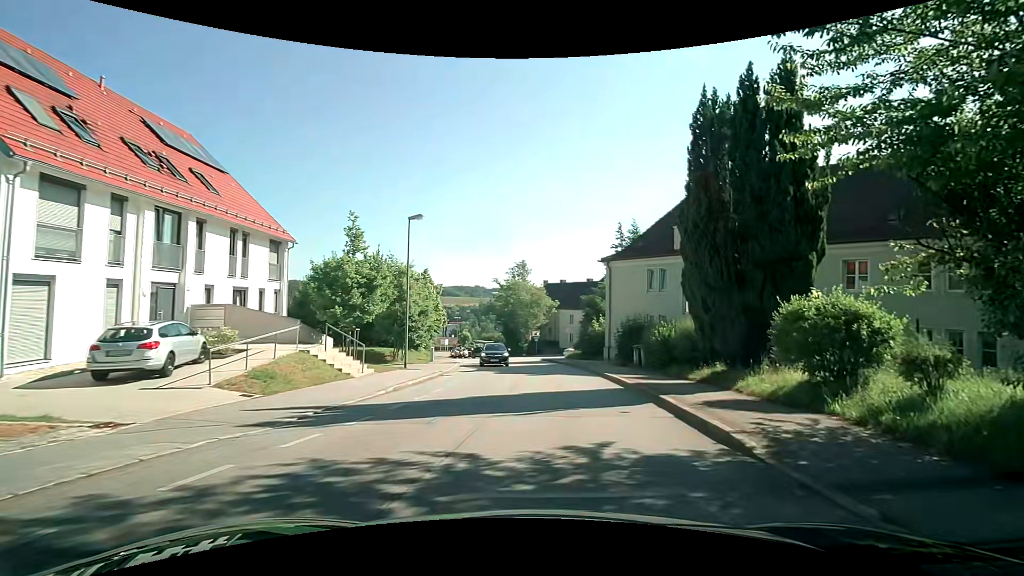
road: tertiary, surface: asphalt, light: Day
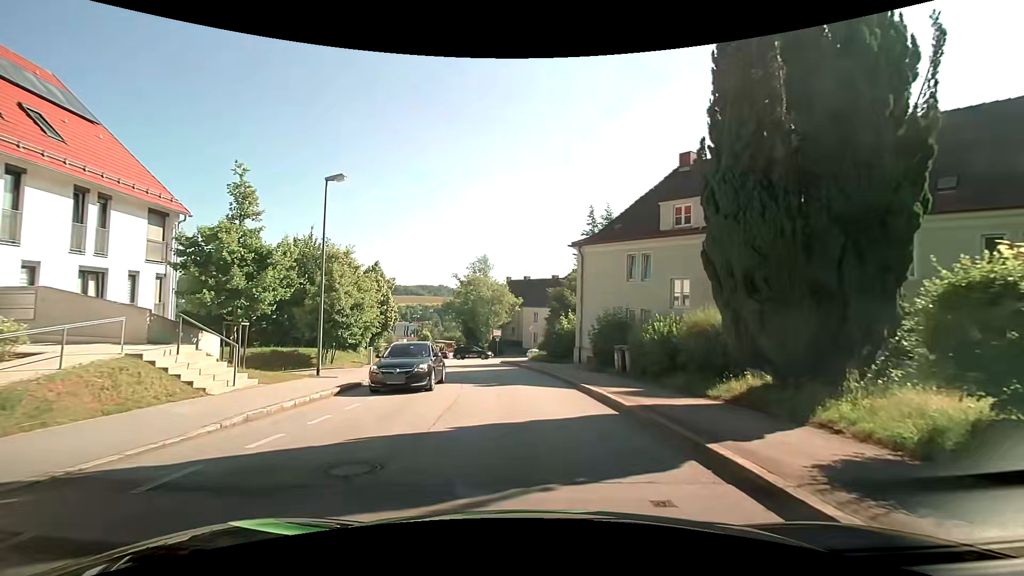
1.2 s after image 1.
(+0.2, +5.8) m; +3°
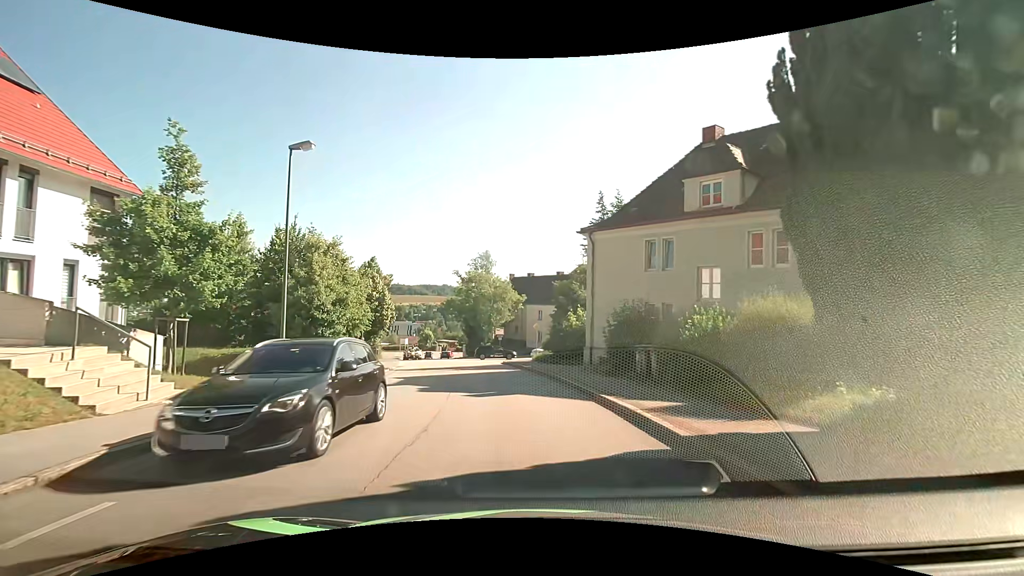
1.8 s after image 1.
(0.0, +3.3) m; 0°
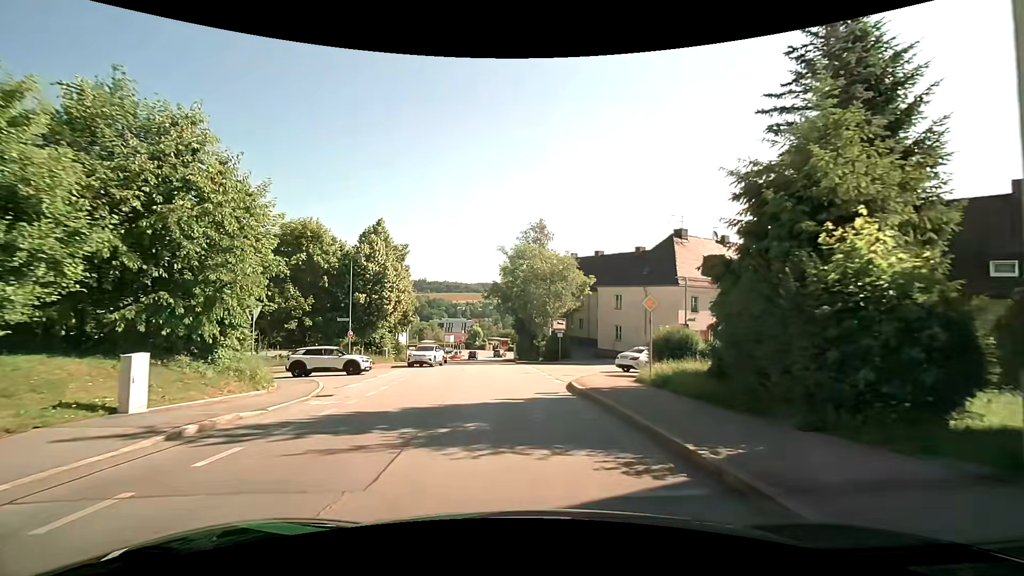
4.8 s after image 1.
(-1.3, +20.1) m; -7°
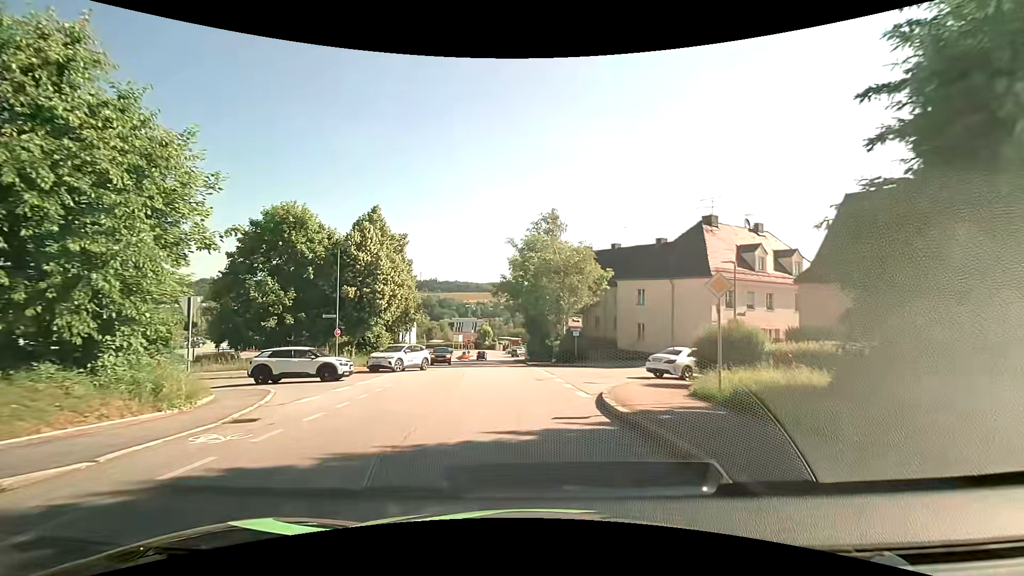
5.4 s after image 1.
(0.0, +4.6) m; -1°
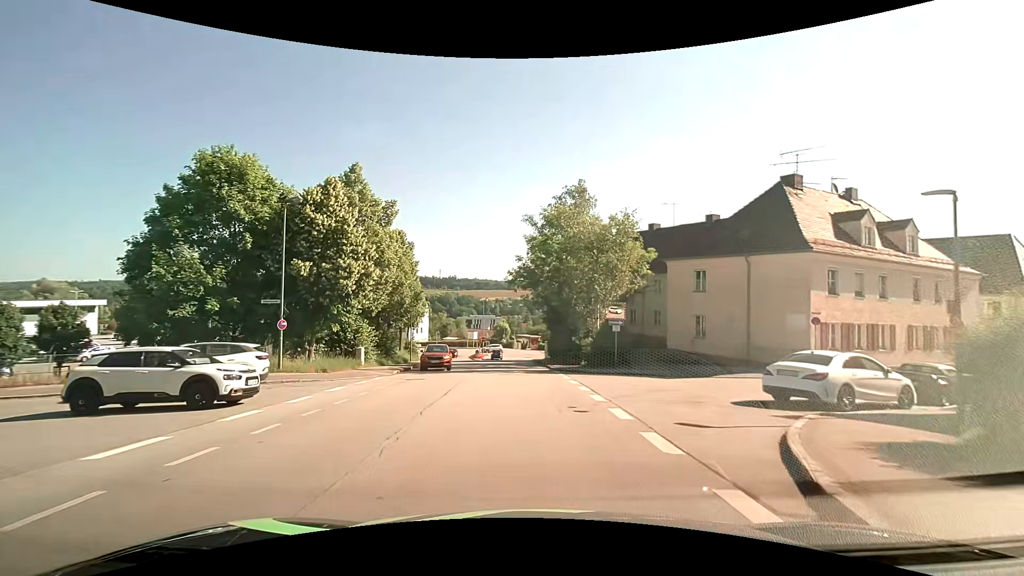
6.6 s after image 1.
(-0.2, +9.5) m; -2°
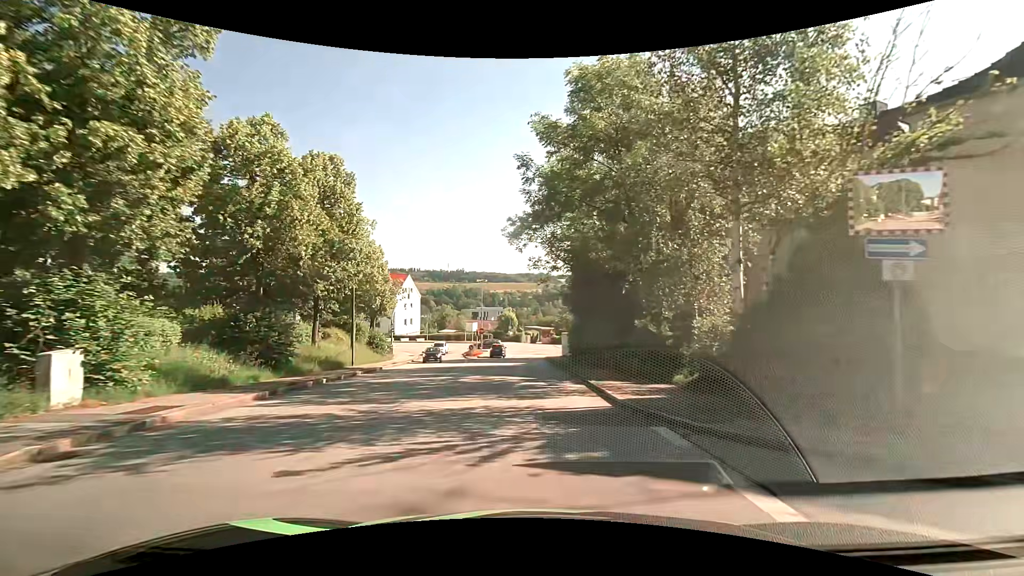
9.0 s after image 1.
(-0.4, +20.5) m; -1°
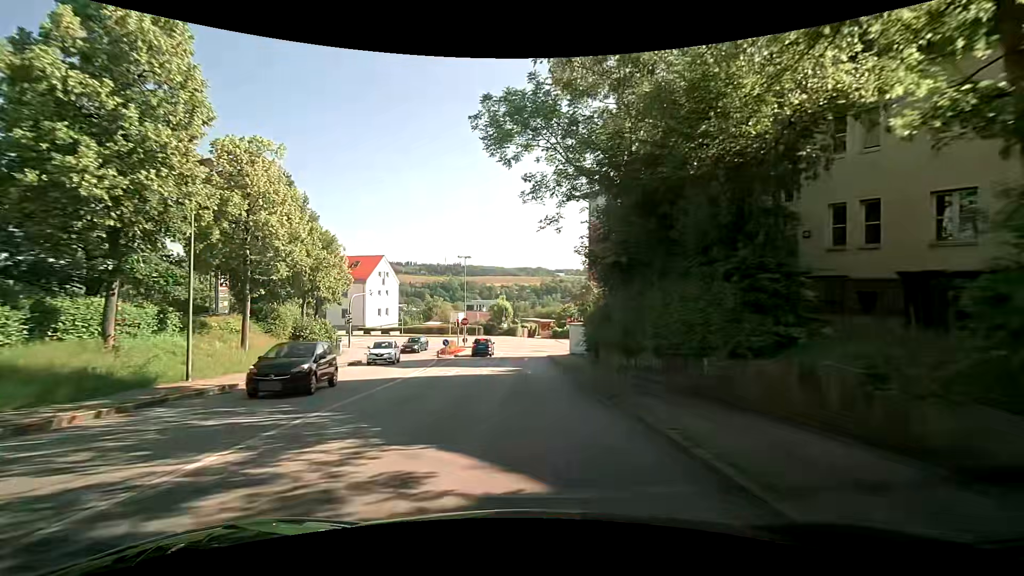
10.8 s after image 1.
(0.0, +15.8) m; 0°
(0, +10) (0, +20) (0, +30) (0, +40) (0, +50) (+3, +59) (+11, +65) (+21, +67) (+31, +69) (+40, +71) m
